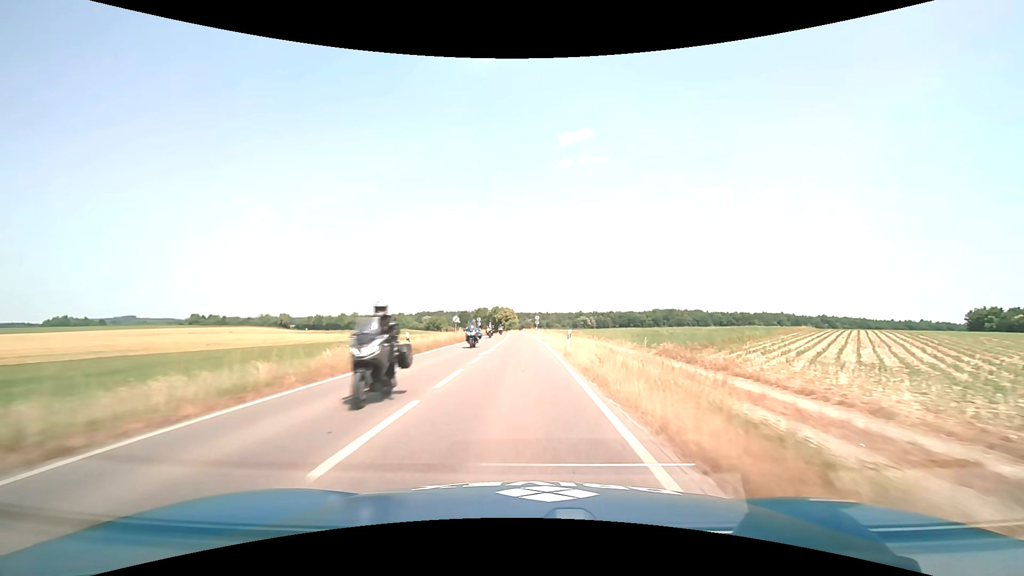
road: secondary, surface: asphalt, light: Day
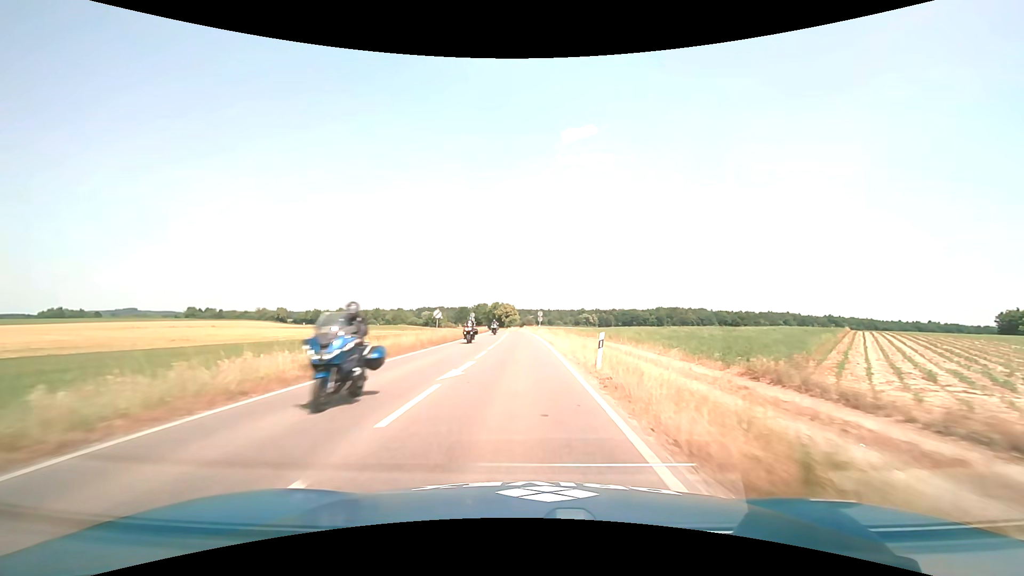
(0.0, +10.2) m; 0°
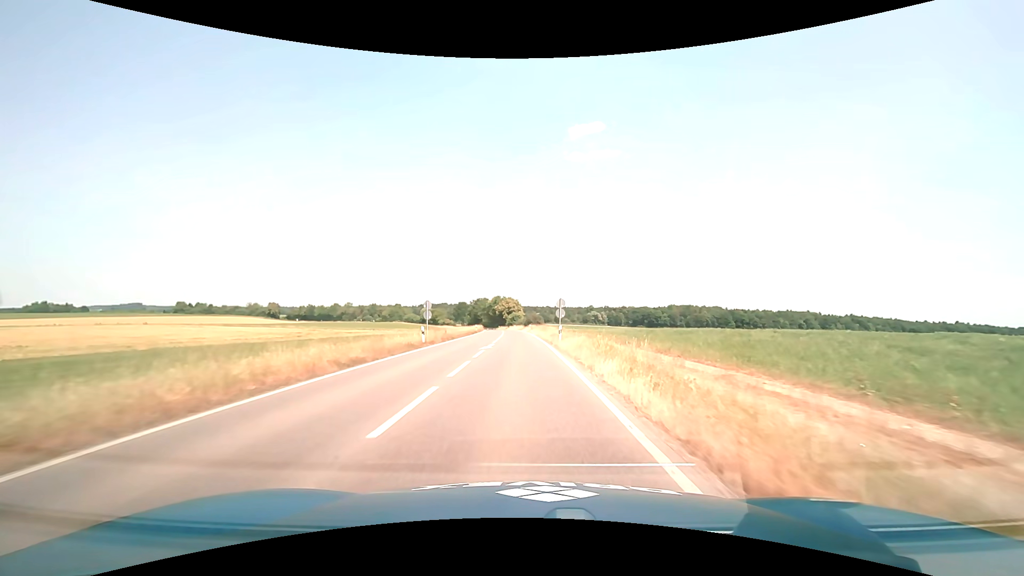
(-0.2, +30.9) m; -1°
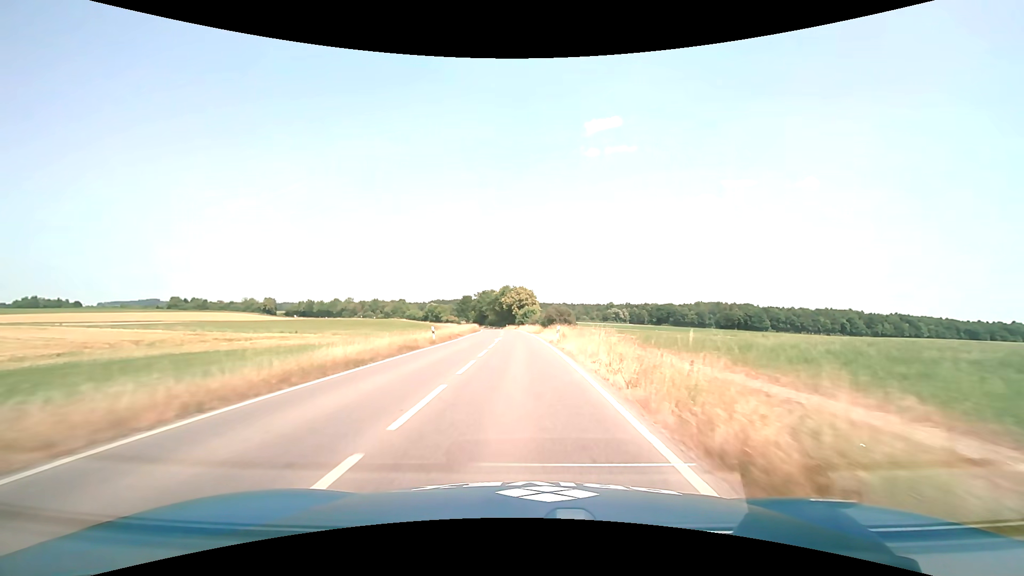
(-0.6, +41.9) m; -2°
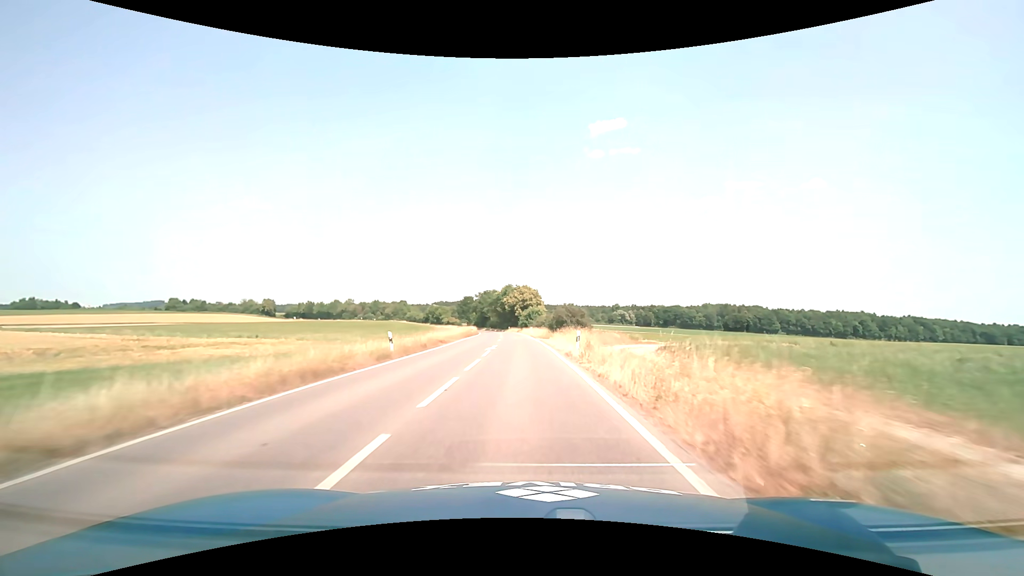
(0.0, +10.6) m; -1°
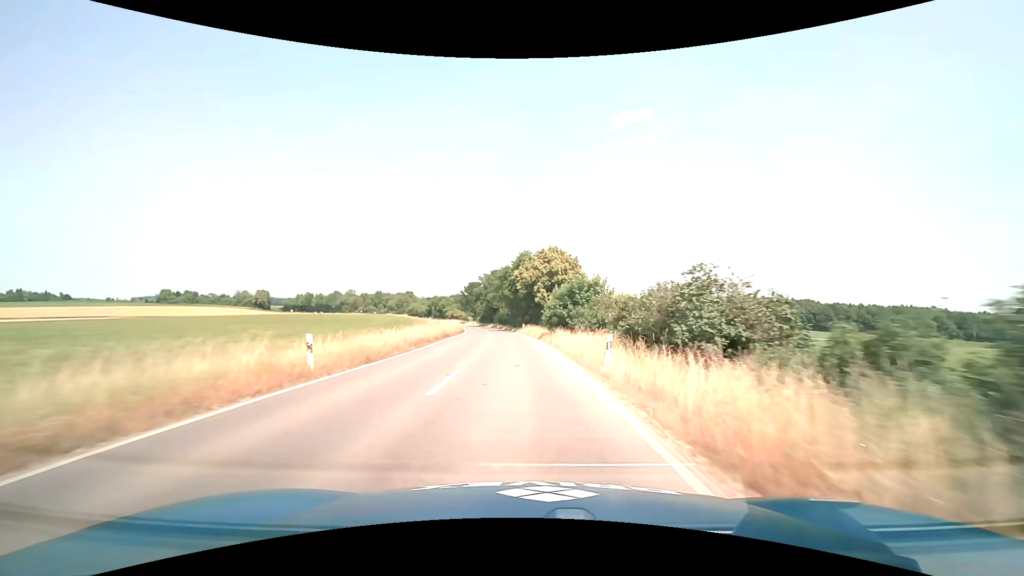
(-1.1, +53.4) m; -2°
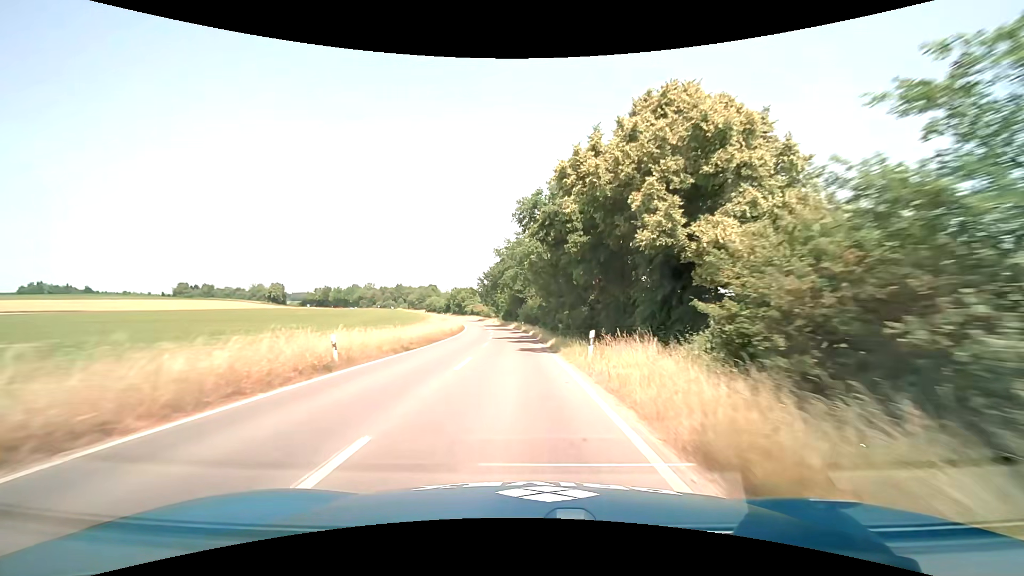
(-1.3, +43.3) m; -4°
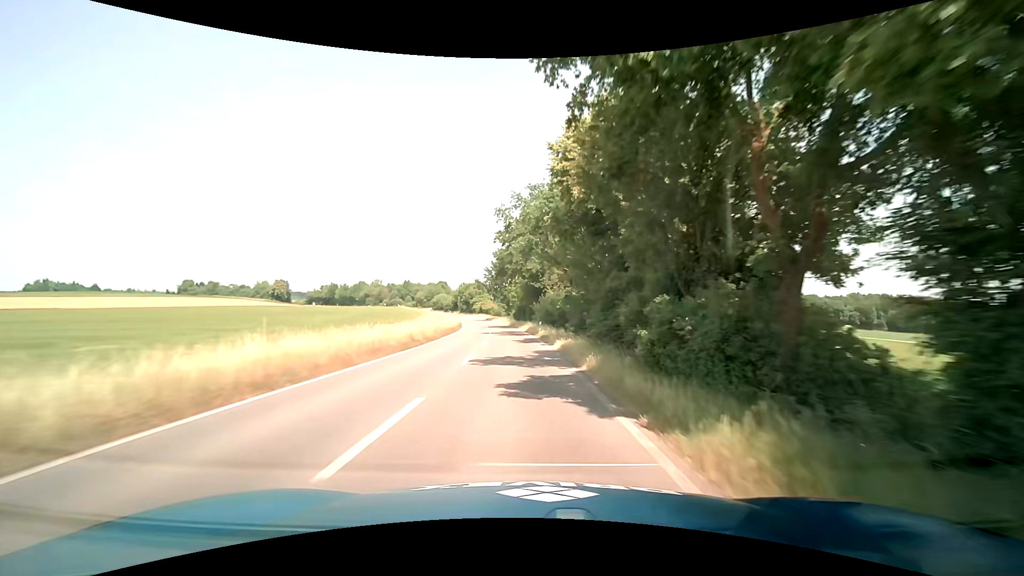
(-0.3, +21.7) m; -2°
(0, +10) (0, +20) (-1, +30) (-1, +40) (-2, +50) (-3, +60) (-4, +70) (-5, +80) (-6, +90) (-8, +100) m
